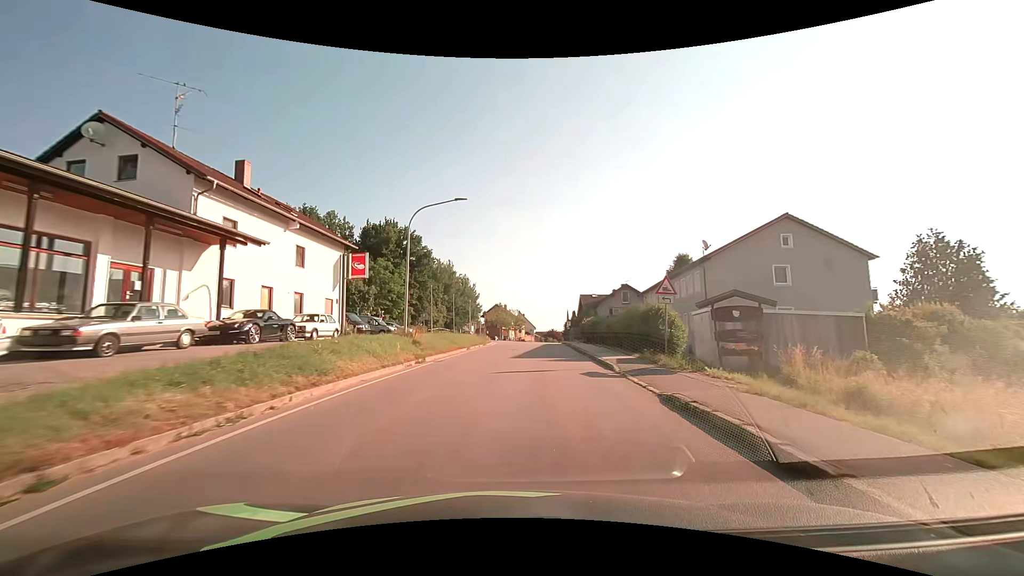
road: tertiary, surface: asphalt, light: Day
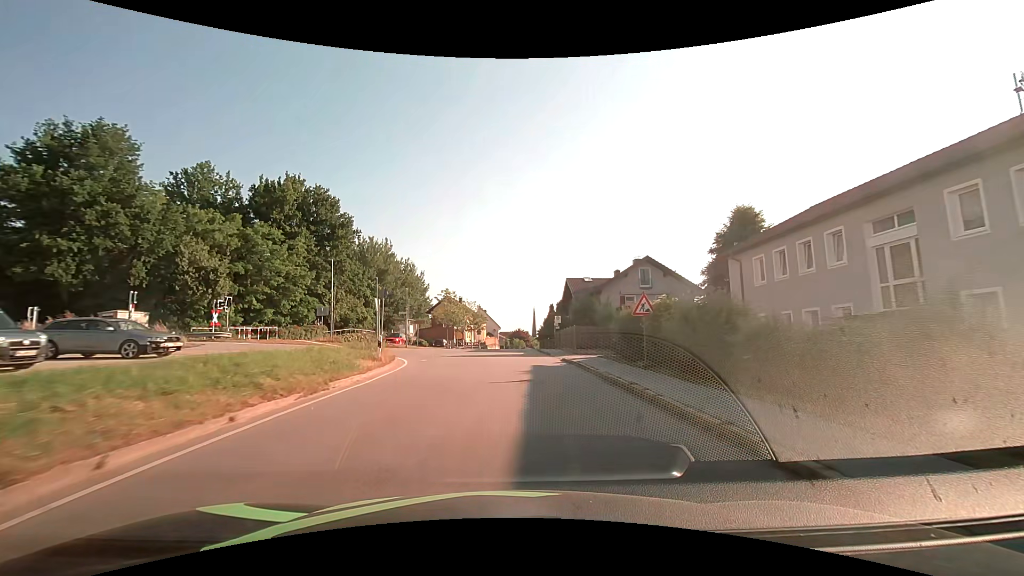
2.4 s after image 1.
(+1.5, +30.4) m; +5°
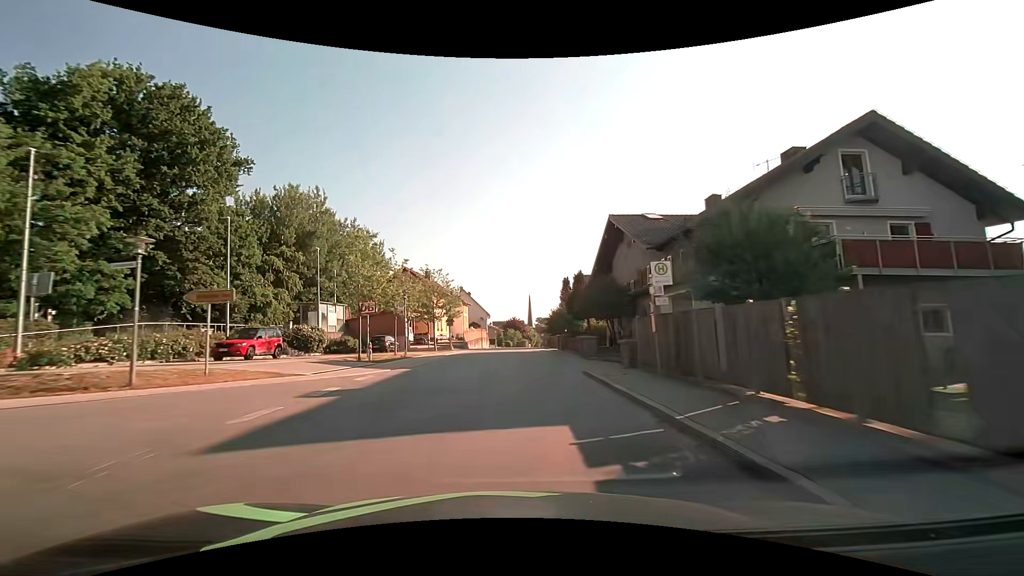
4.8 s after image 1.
(+0.3, +31.0) m; +1°
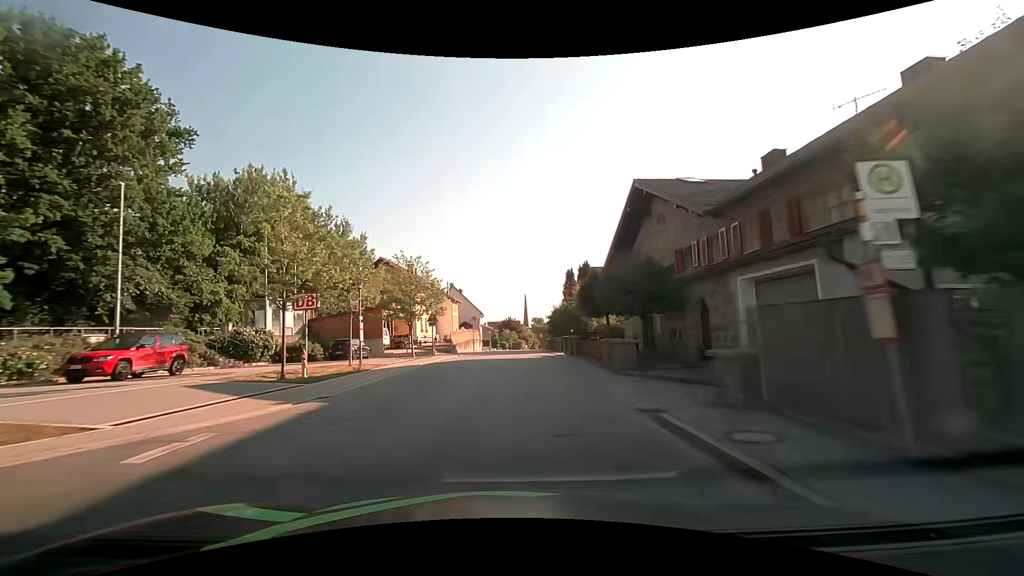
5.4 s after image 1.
(+0.1, +7.8) m; +1°
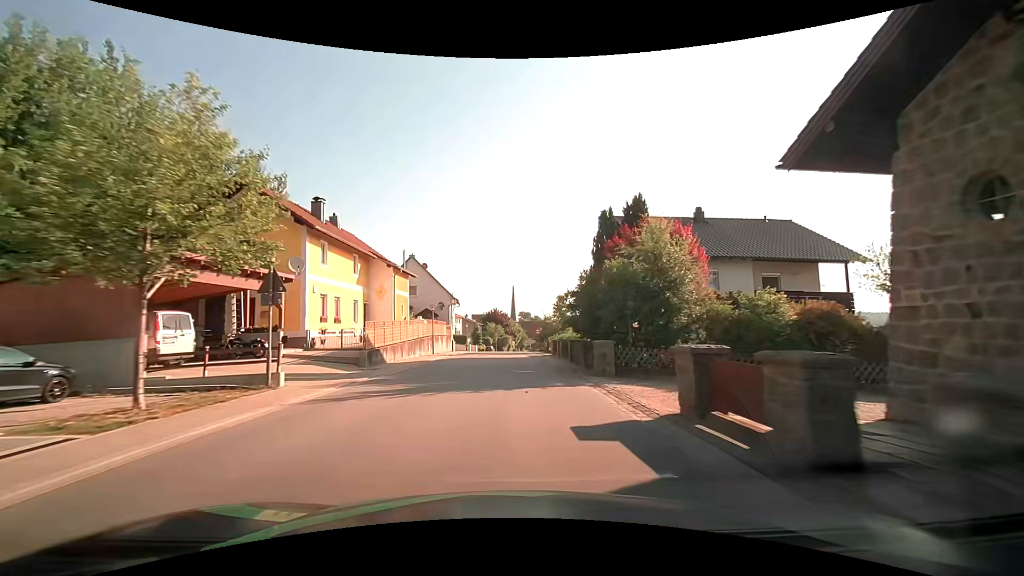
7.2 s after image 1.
(+0.4, +23.7) m; +2°
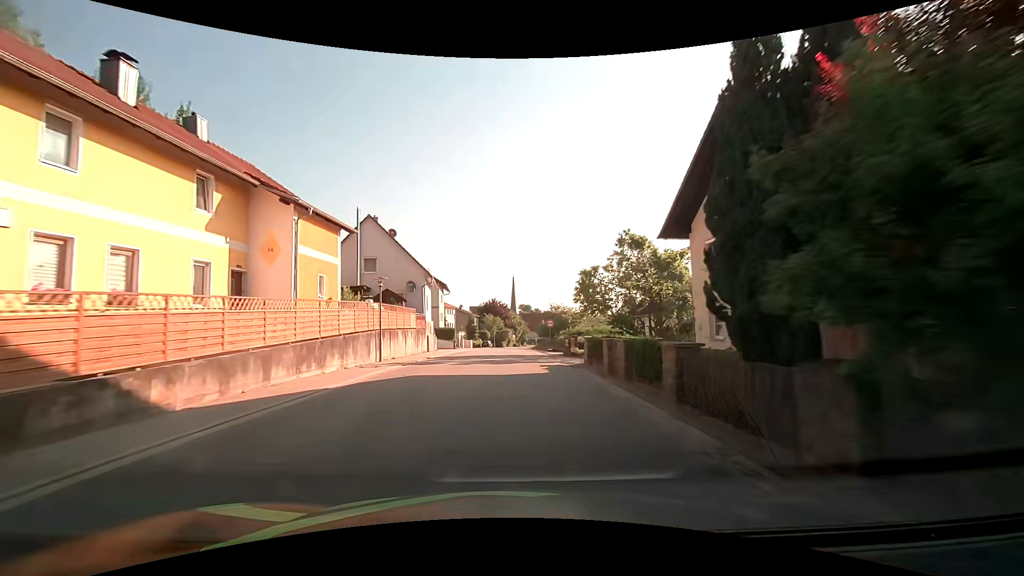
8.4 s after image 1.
(-0.1, +15.9) m; 0°
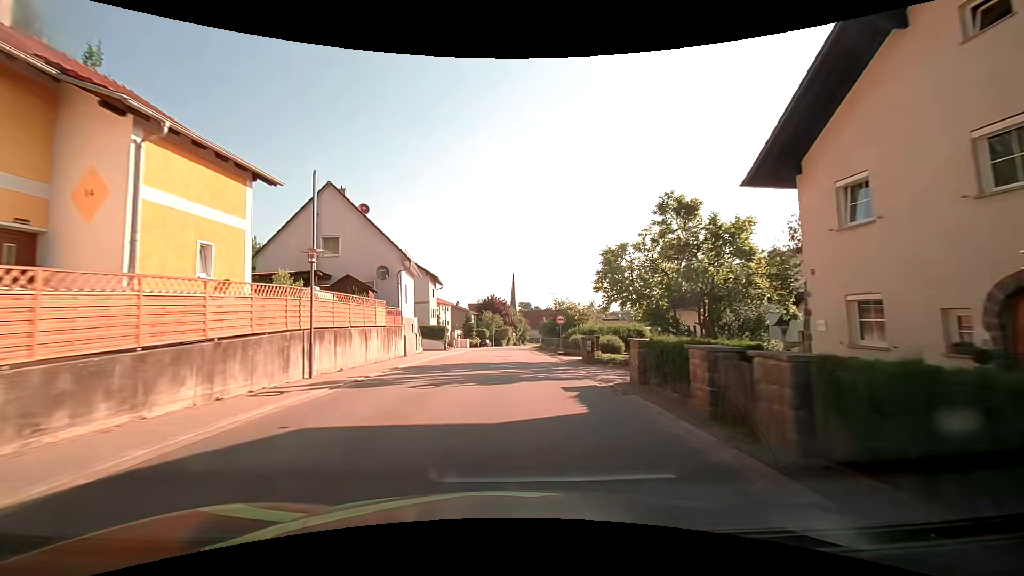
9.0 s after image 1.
(0.0, +8.0) m; -1°
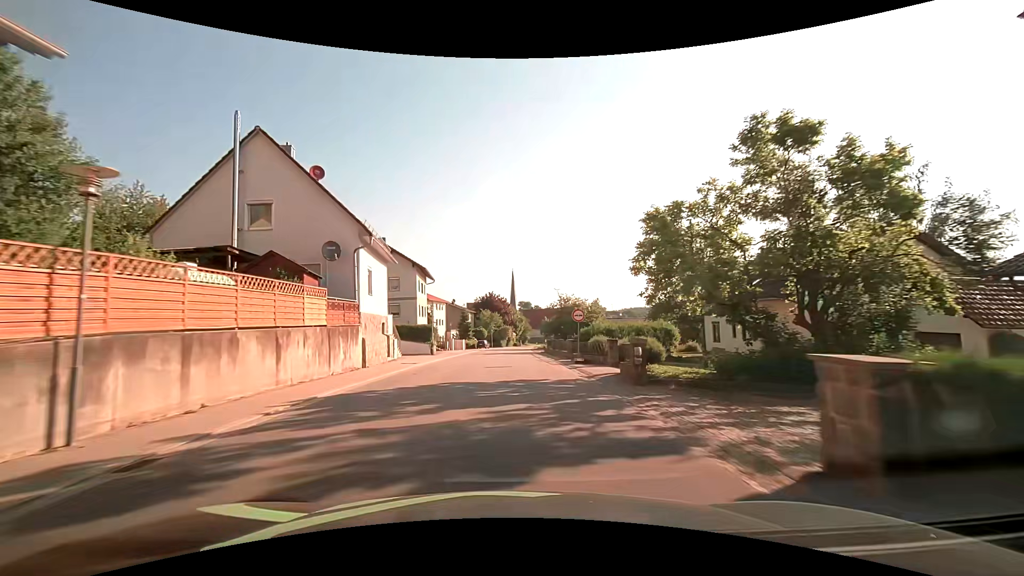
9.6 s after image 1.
(+0.1, +8.0) m; +1°
(0, +10) (0, +20) (0, +30) (0, +40) (0, +50) (0, +60) (+1, +70) (+1, +80) (+2, +90) (+3, +100) m
